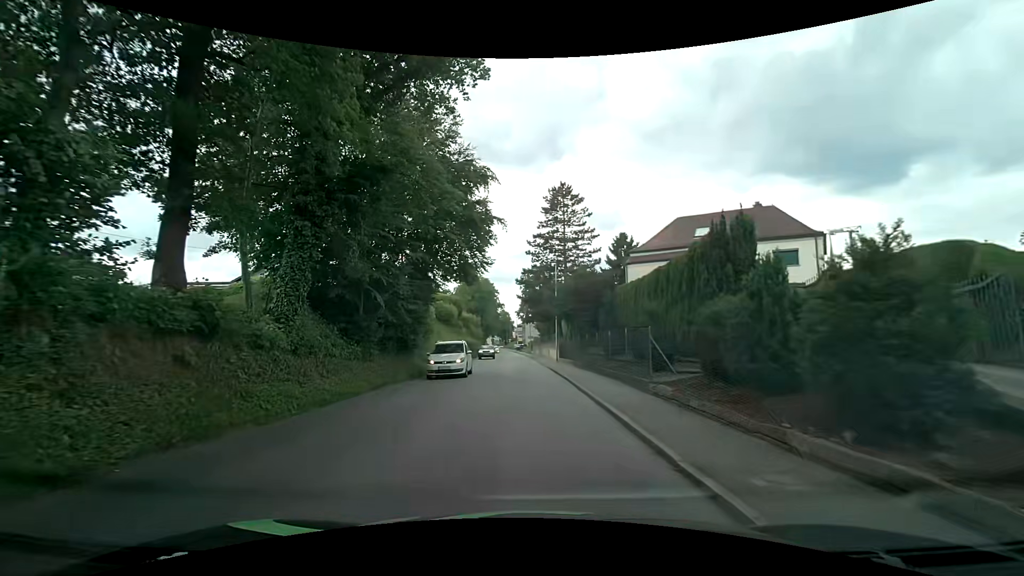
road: tertiary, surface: asphalt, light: Day
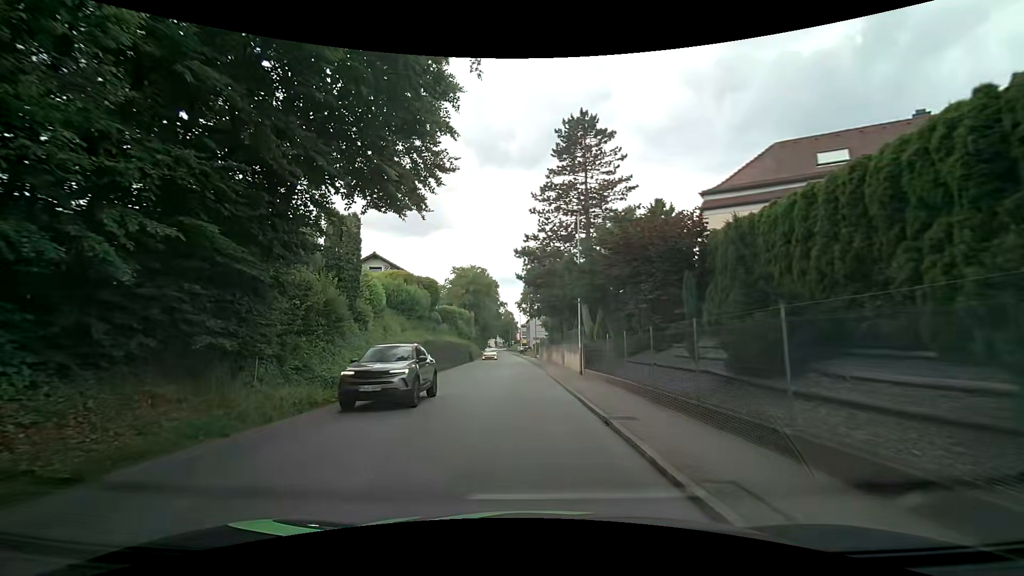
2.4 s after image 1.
(-0.3, +16.4) m; -2°
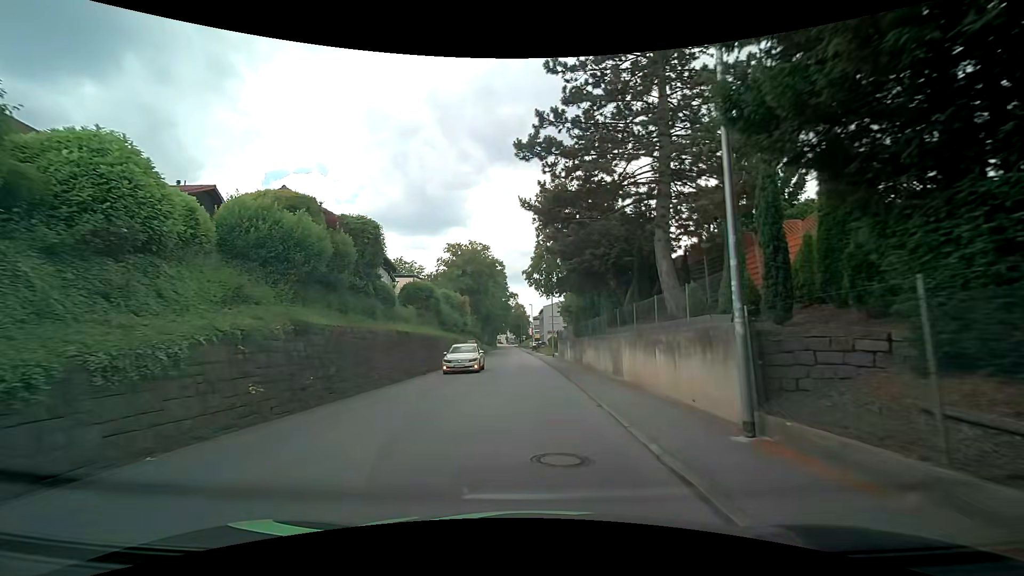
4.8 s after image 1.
(0.0, +17.3) m; -3°
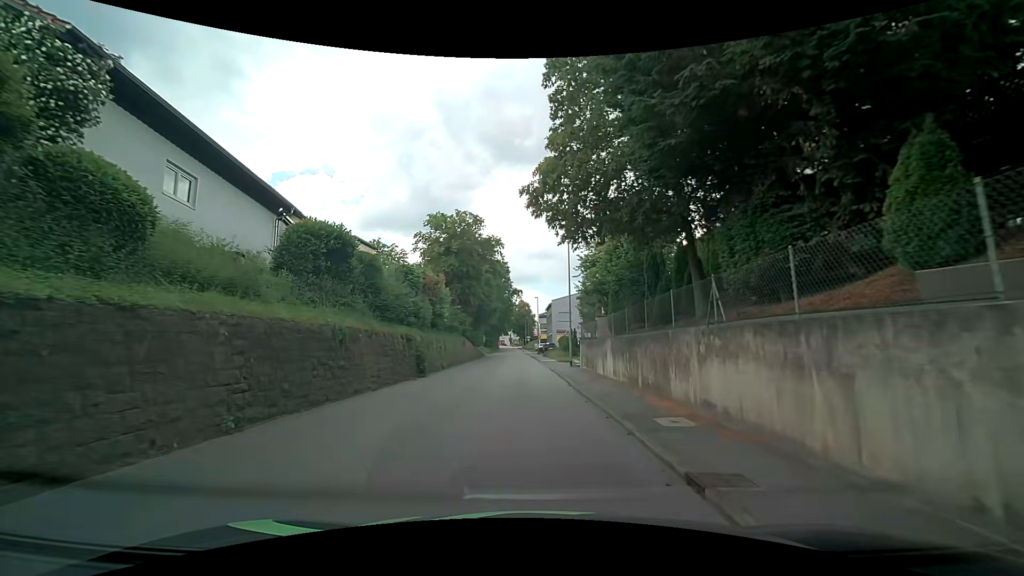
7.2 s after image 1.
(+0.5, +16.3) m; +1°
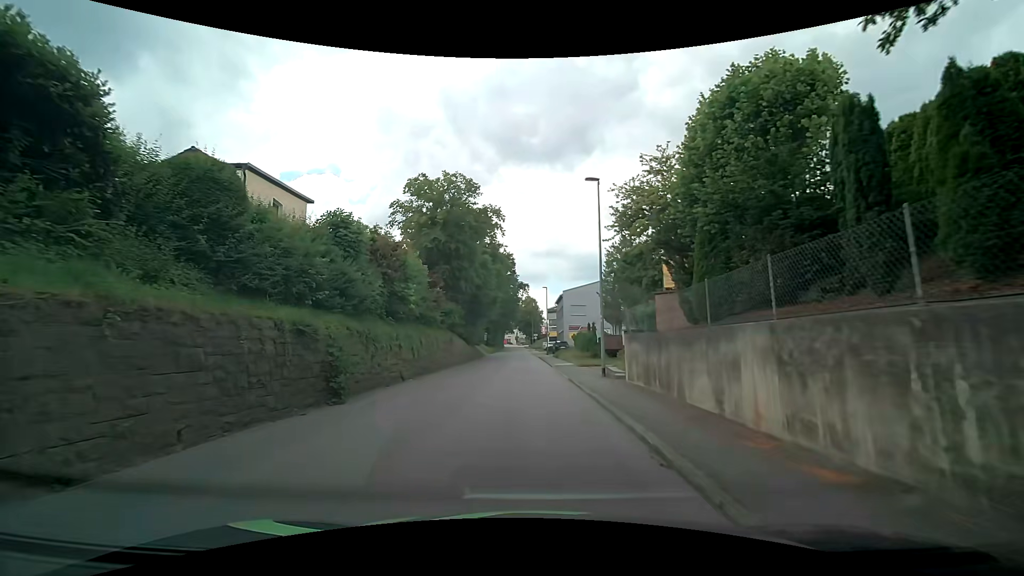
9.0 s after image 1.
(0.0, +11.4) m; 0°
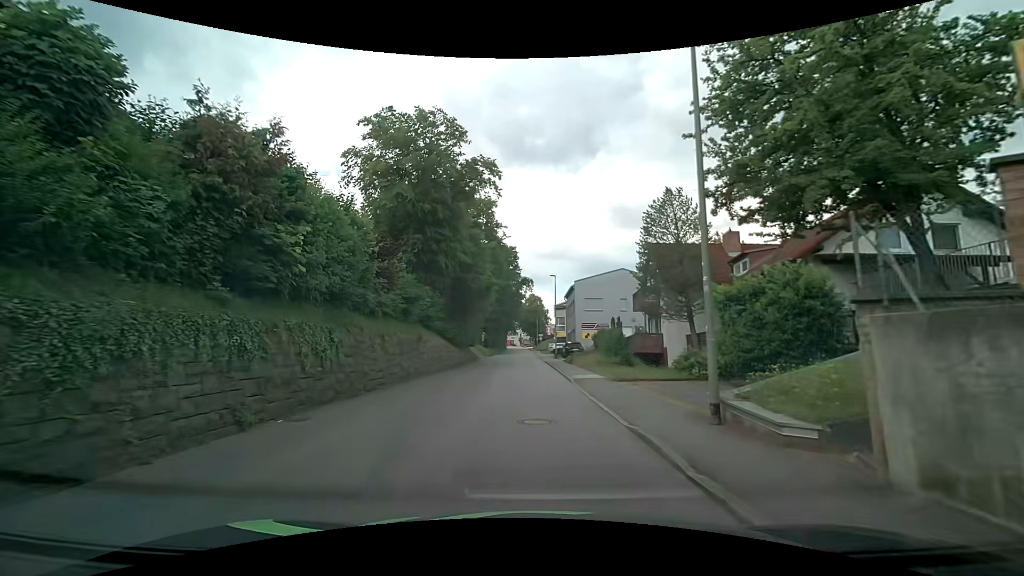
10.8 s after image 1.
(-0.2, +11.6) m; -1°
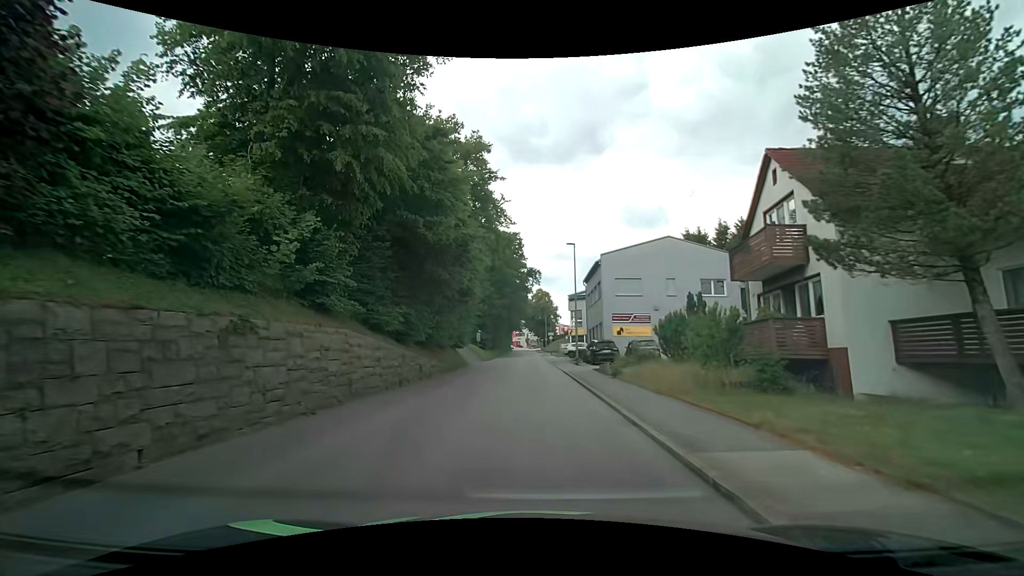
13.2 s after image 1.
(-0.1, +15.9) m; -1°
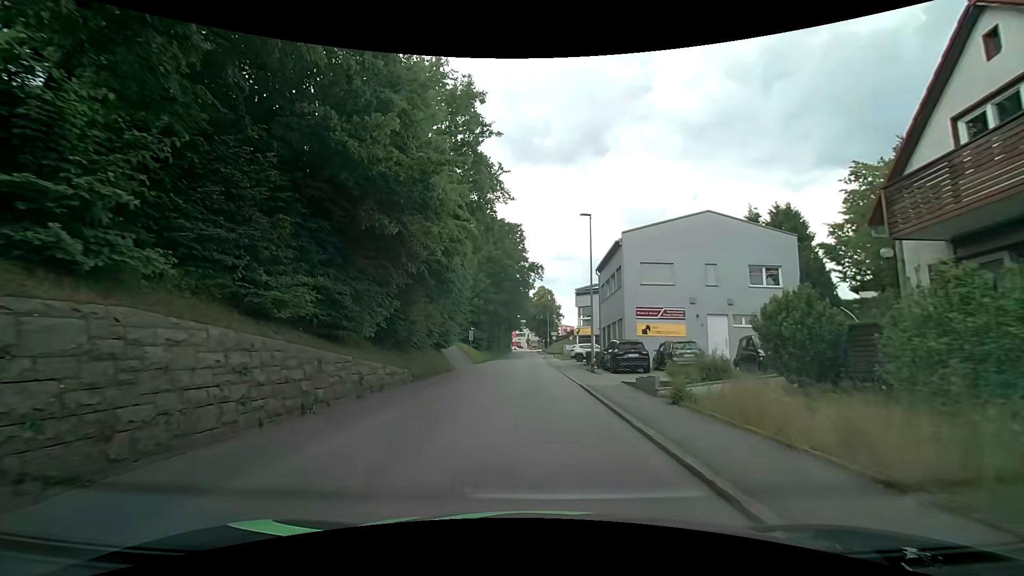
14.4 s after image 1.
(0.0, +8.1) m; -1°
